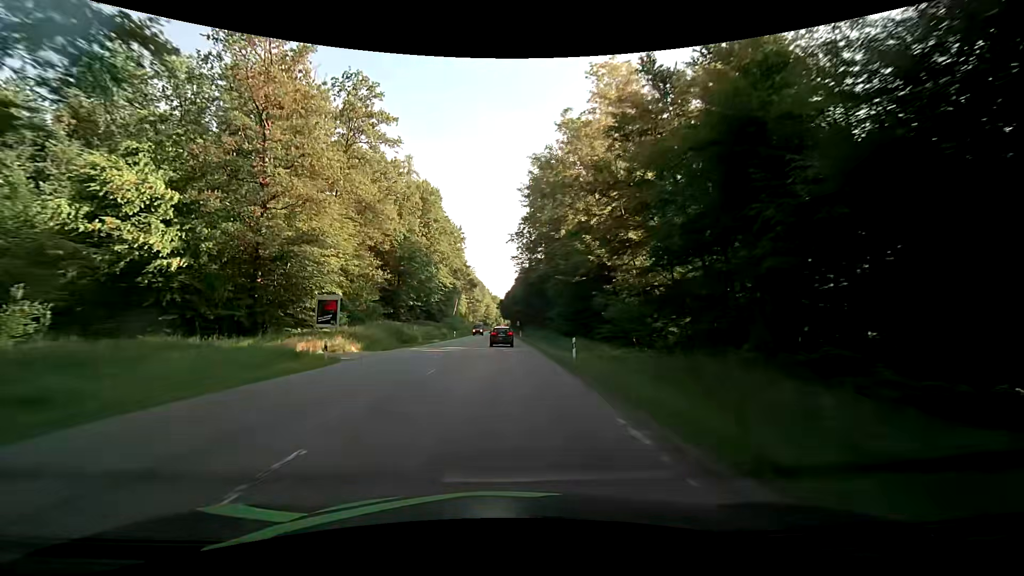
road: secondary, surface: asphalt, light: Day
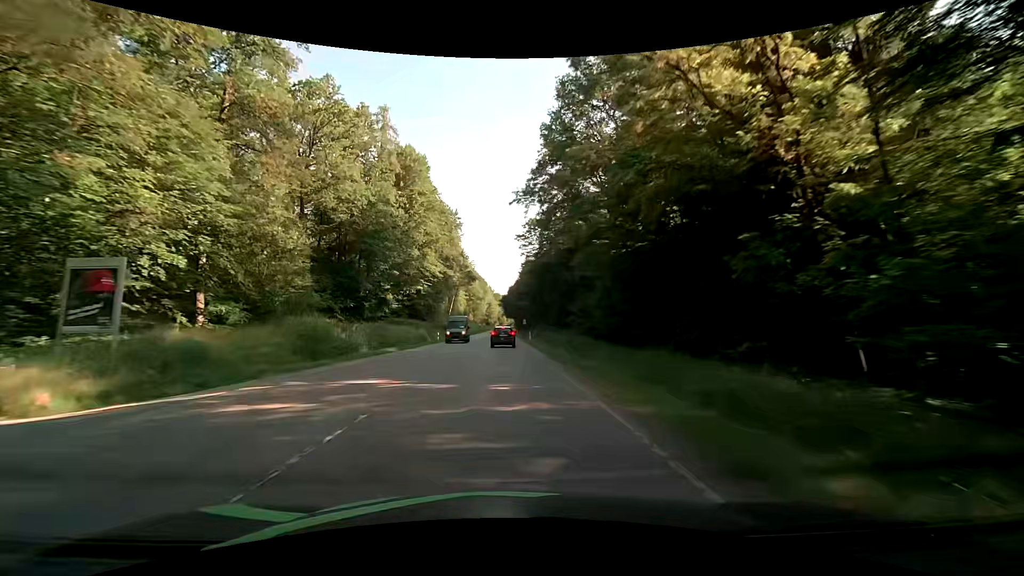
(-0.3, +21.8) m; -1°
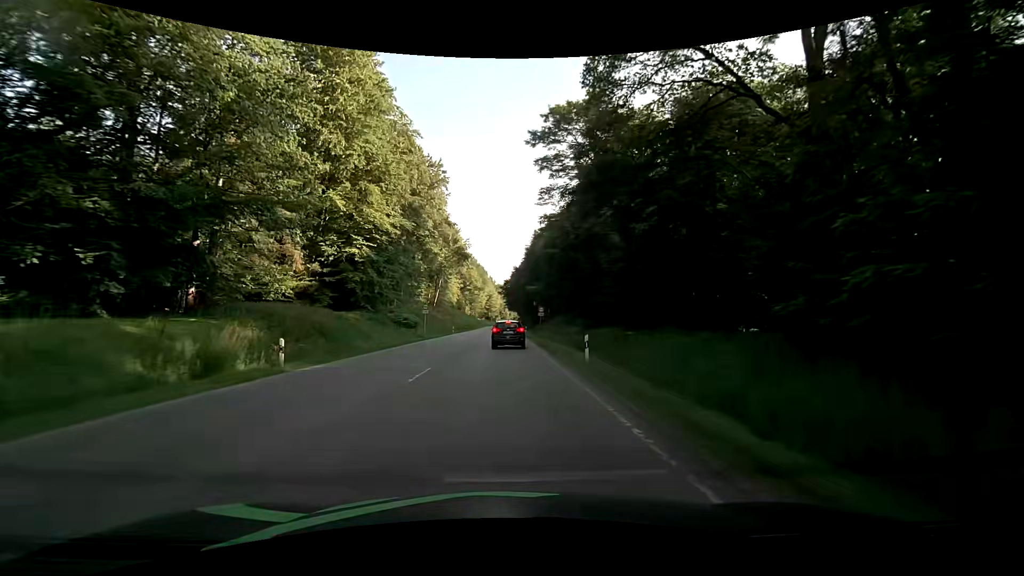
(+0.1, +38.1) m; -1°
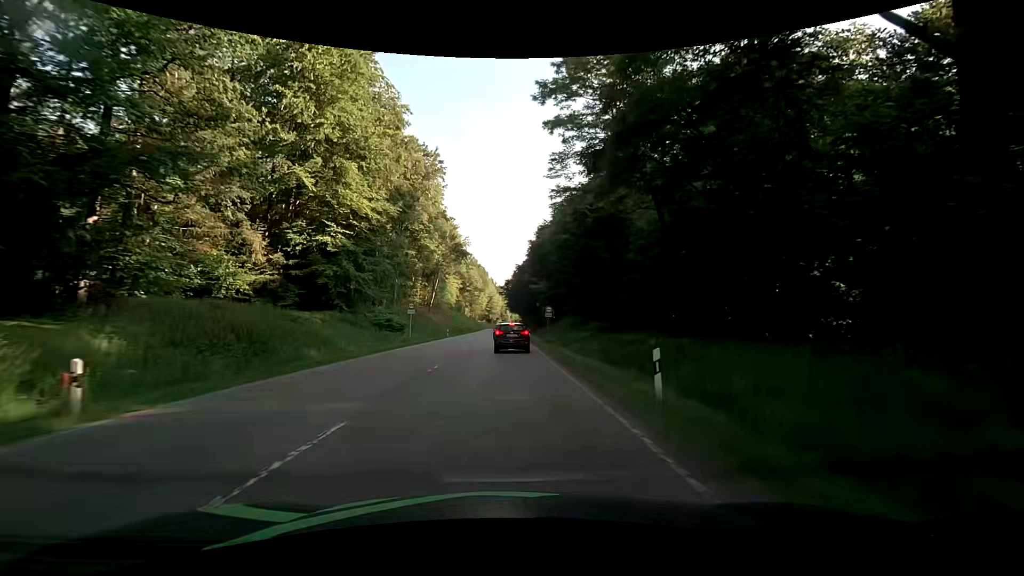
(0.0, +7.8) m; 0°
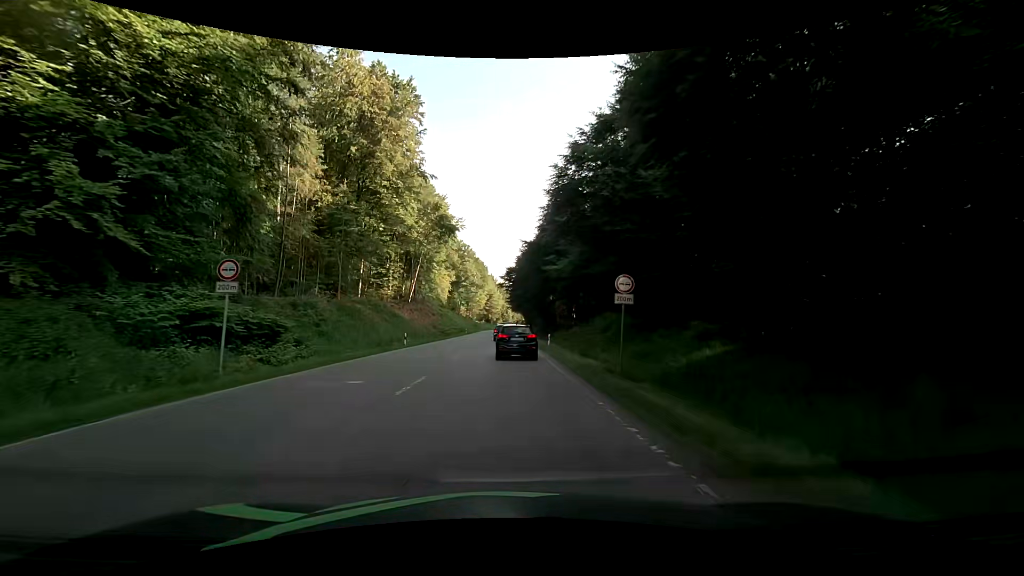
(+0.1, +27.0) m; +1°
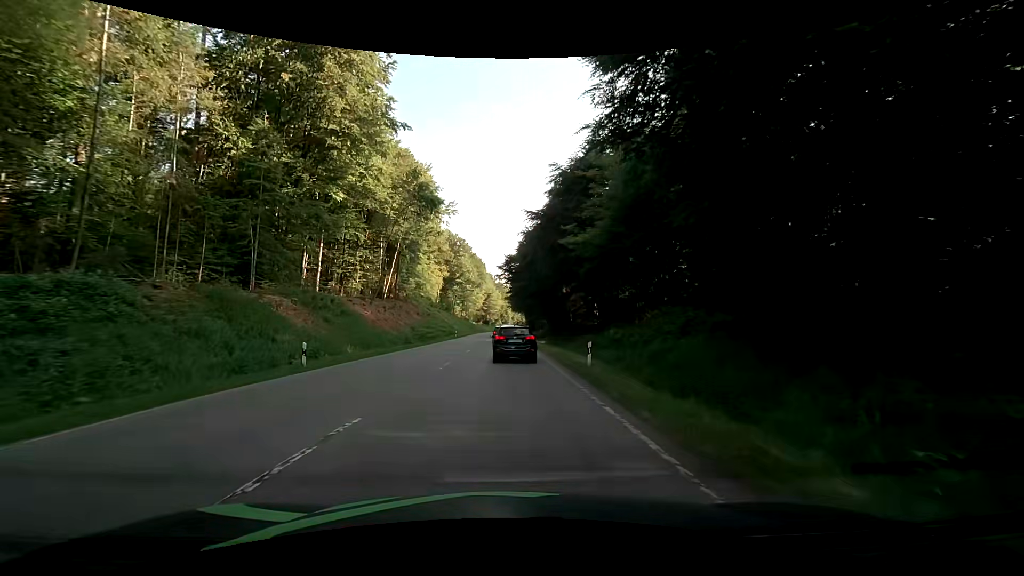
(-0.1, +17.7) m; -1°
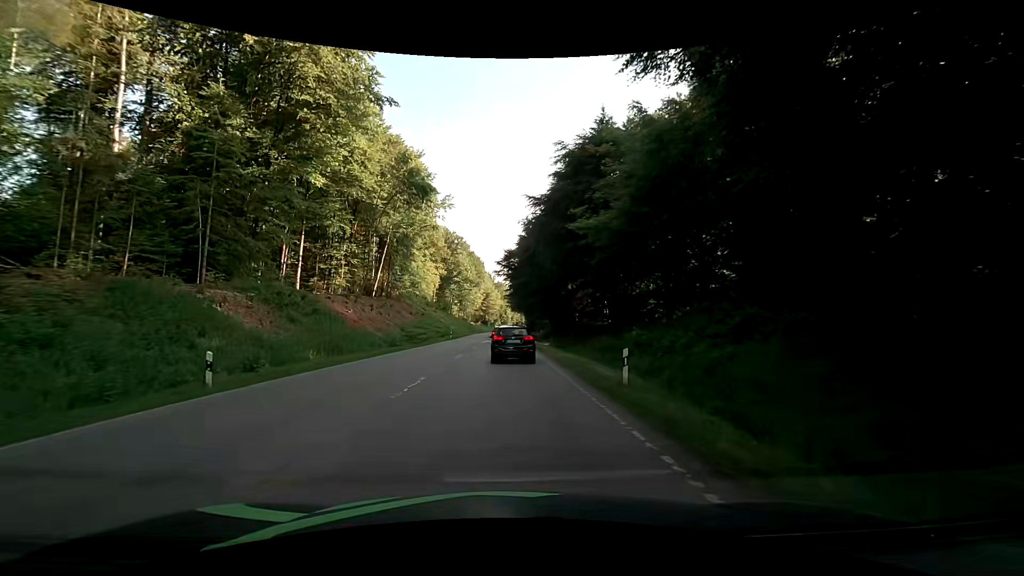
(+0.1, +5.7) m; +1°
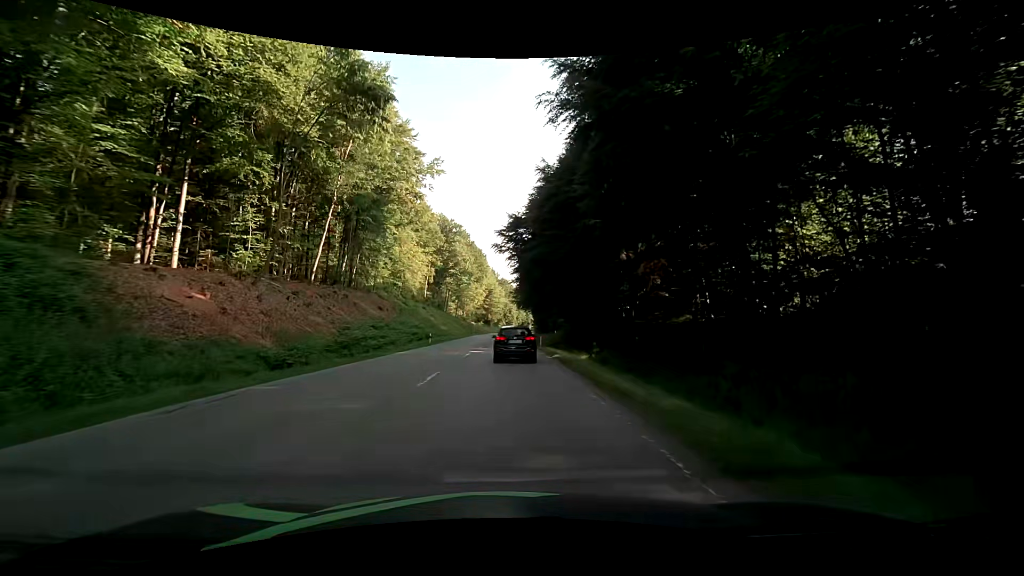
(-0.1, +22.2) m; -1°
(0, +10) (0, +20) (0, +30) (0, +40) (0, +50) (0, +60) (0, +70) (0, +80) (0, +90) (+1, +100) m
